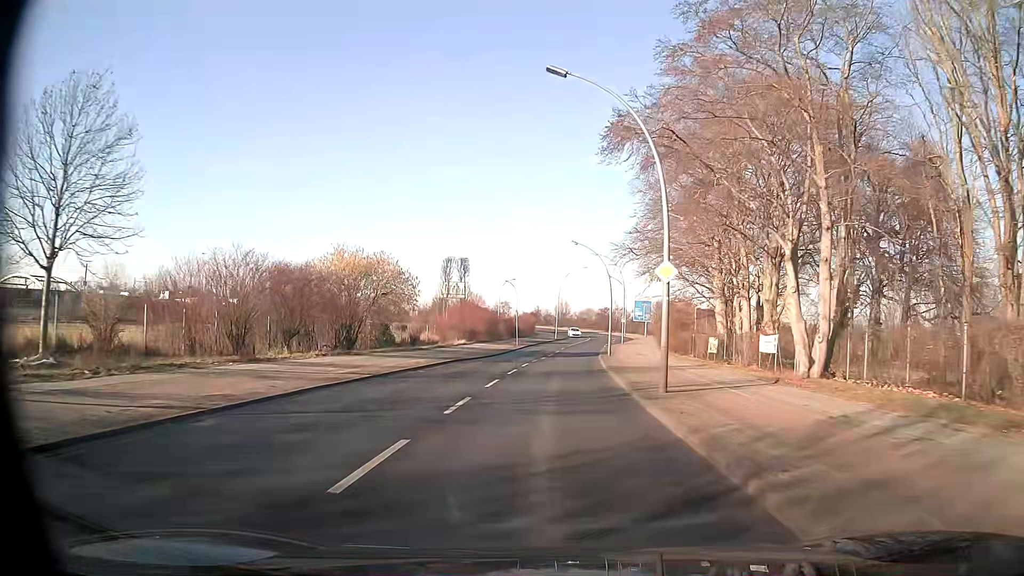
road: secondary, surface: asphalt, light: Day
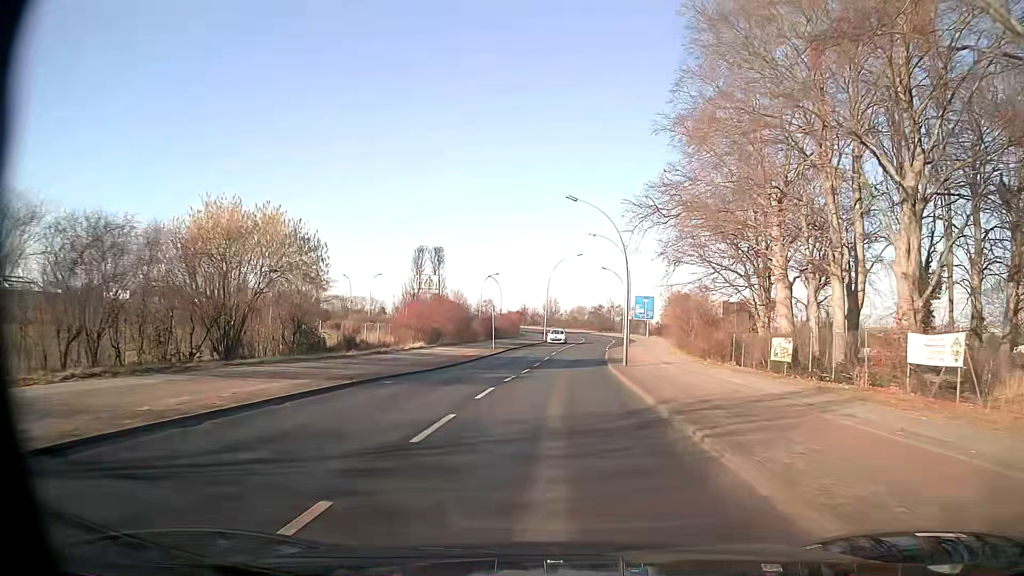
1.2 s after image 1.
(+0.1, +15.3) m; +1°
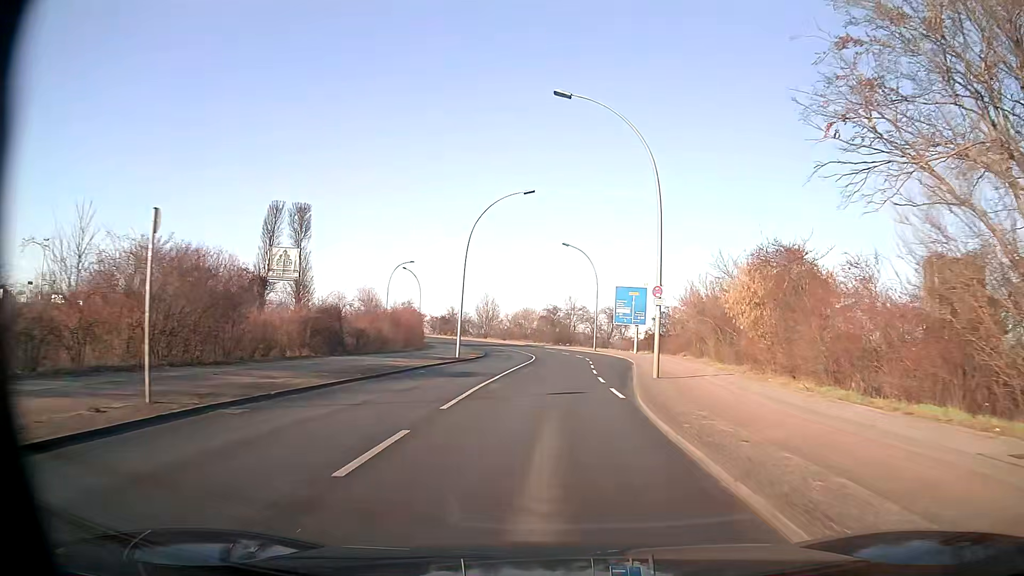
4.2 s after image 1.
(+1.5, +38.4) m; +4°
